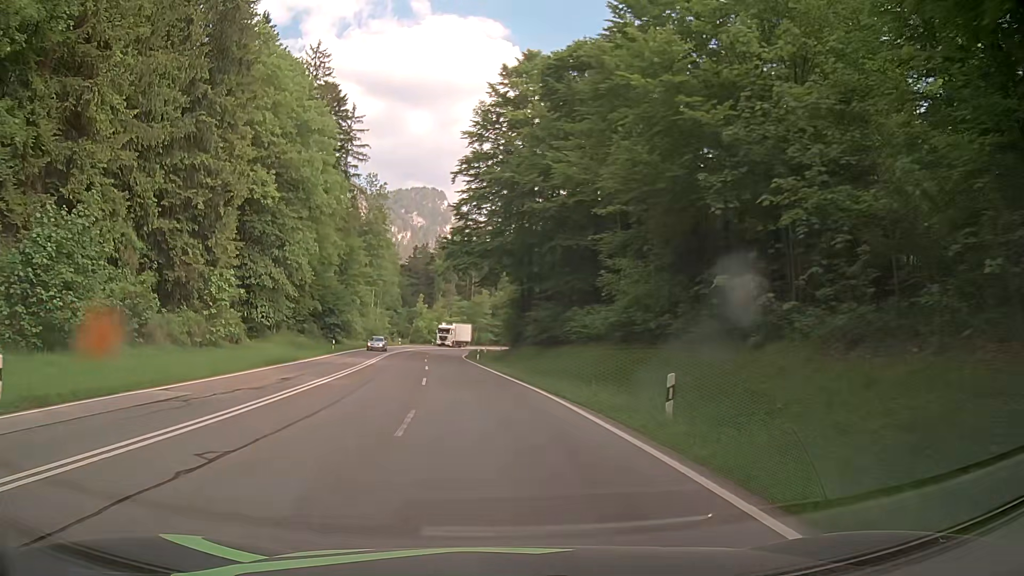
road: primary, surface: asphalt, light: Day
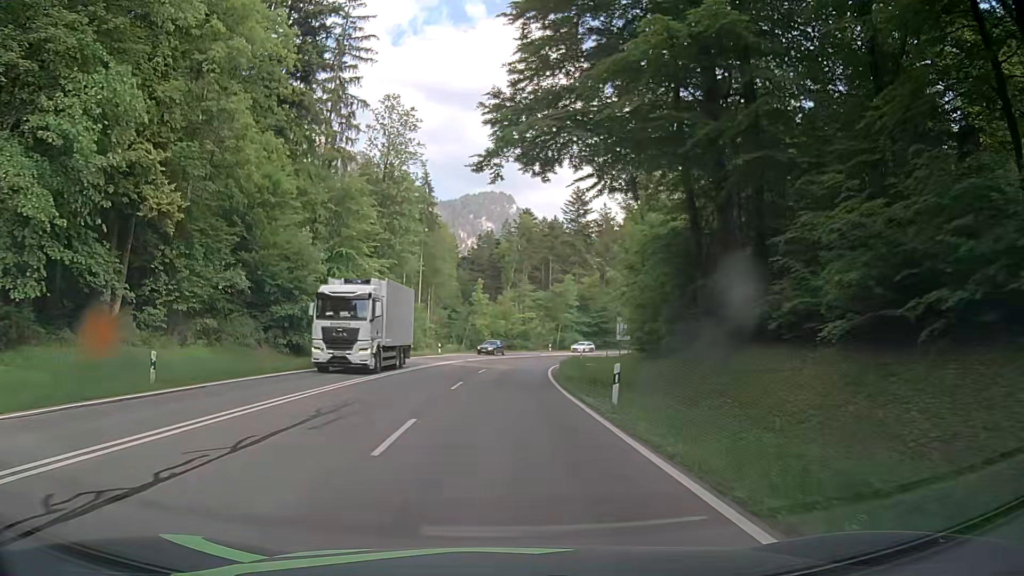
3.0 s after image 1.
(-3.0, +38.2) m; -6°
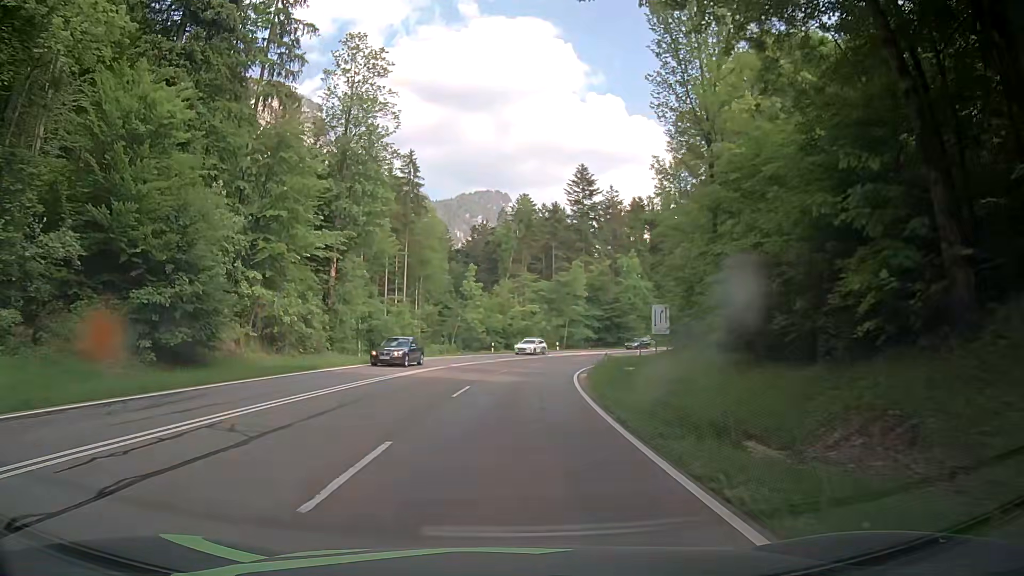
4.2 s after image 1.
(-0.1, +15.3) m; -1°
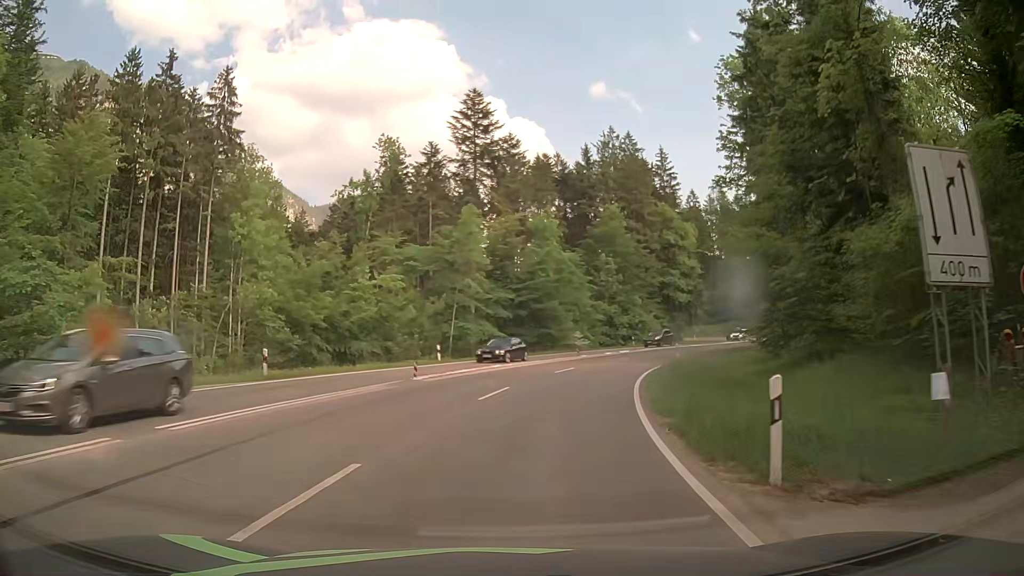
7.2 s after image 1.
(+2.6, +38.0) m; +10°
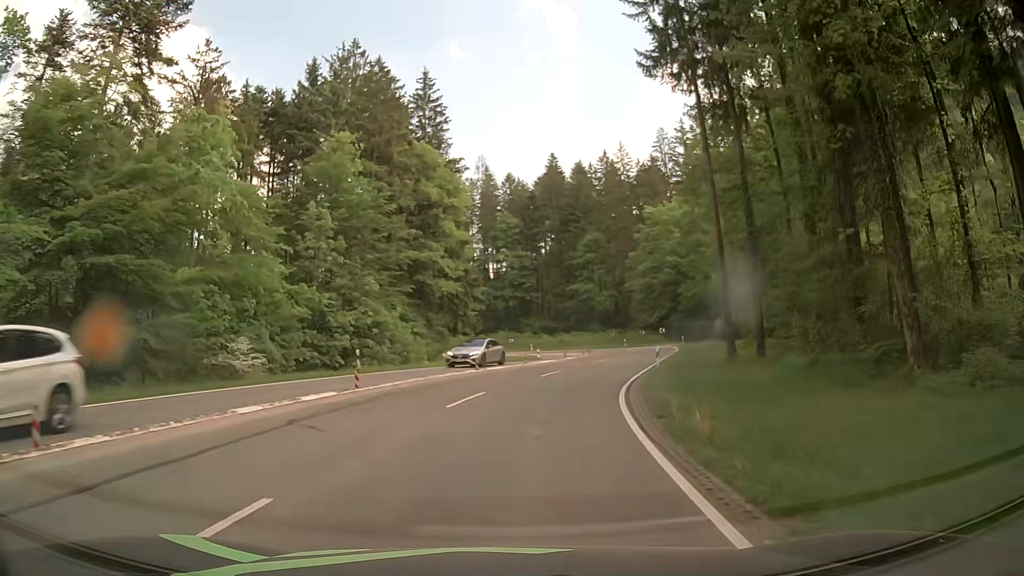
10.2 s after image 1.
(+6.7, +37.0) m; +22°
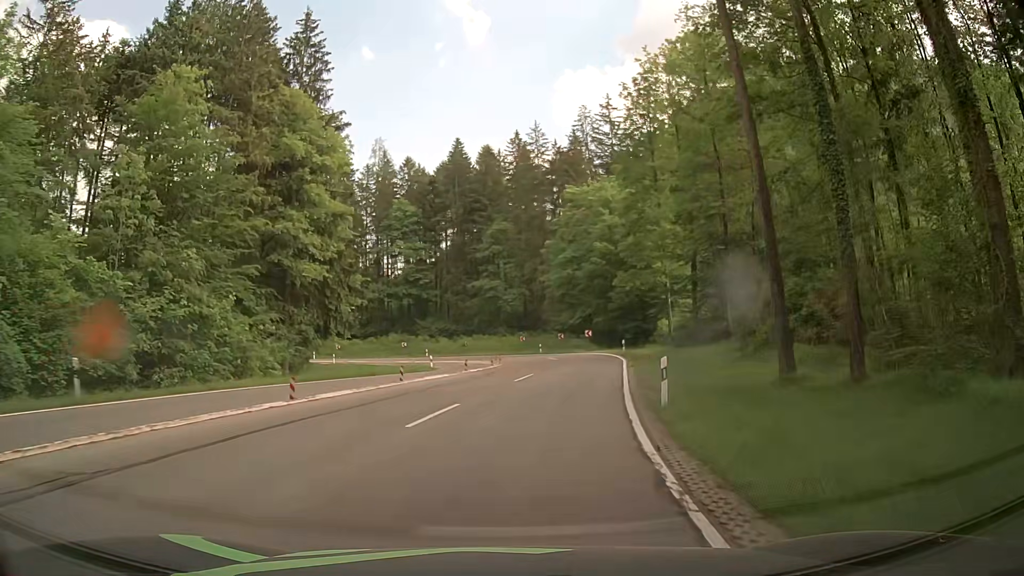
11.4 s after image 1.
(+1.0, +15.1) m; +8°
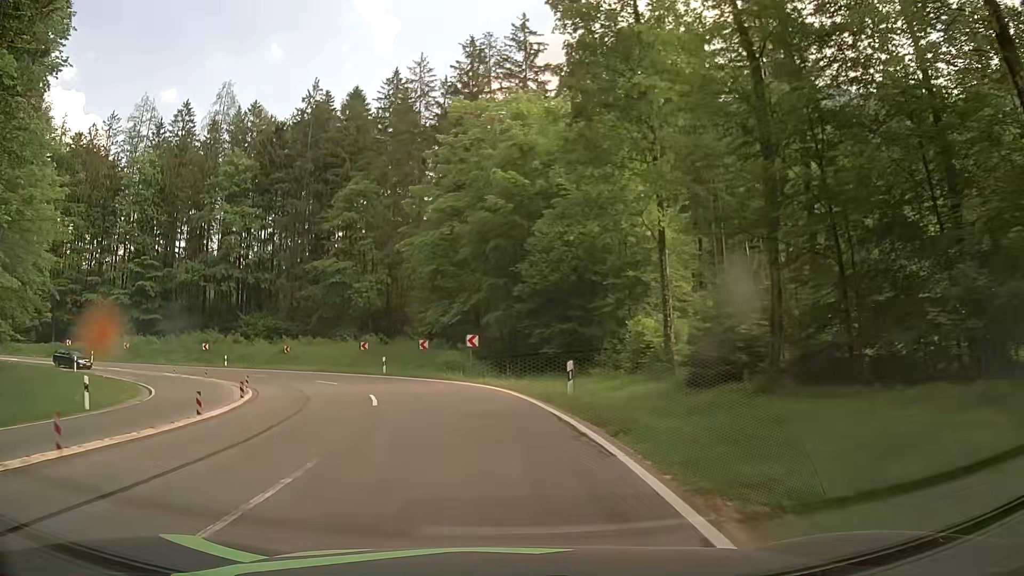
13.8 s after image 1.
(+3.8, +30.1) m; +10°
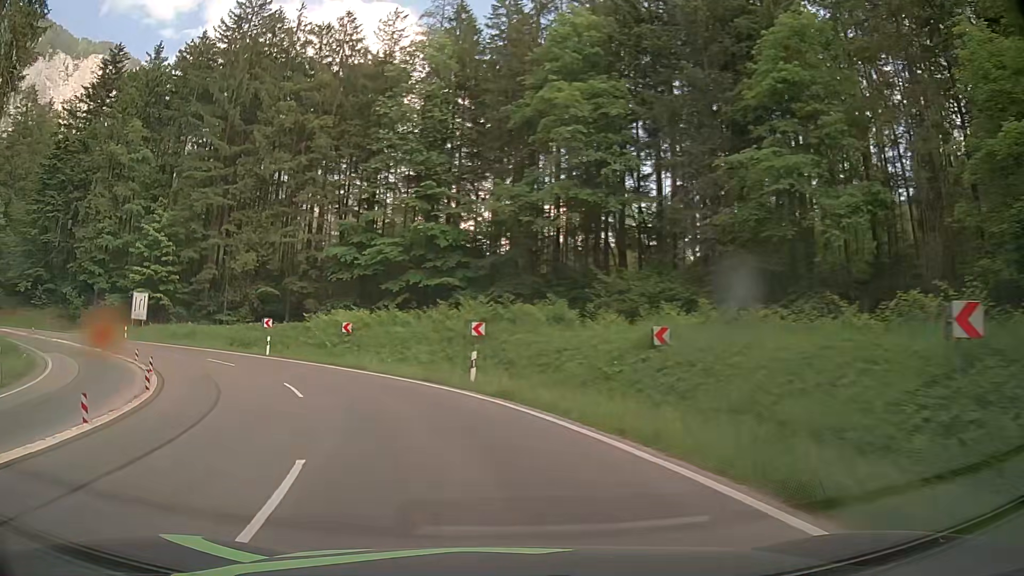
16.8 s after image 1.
(-9.2, +36.0) m; -36°
(-1, +10) (-4, +19) (-10, +28) (-17, +35) (-25, +40) (-35, +43) (-45, +45) (-54, +47) (-64, +50) (-73, +53) m
